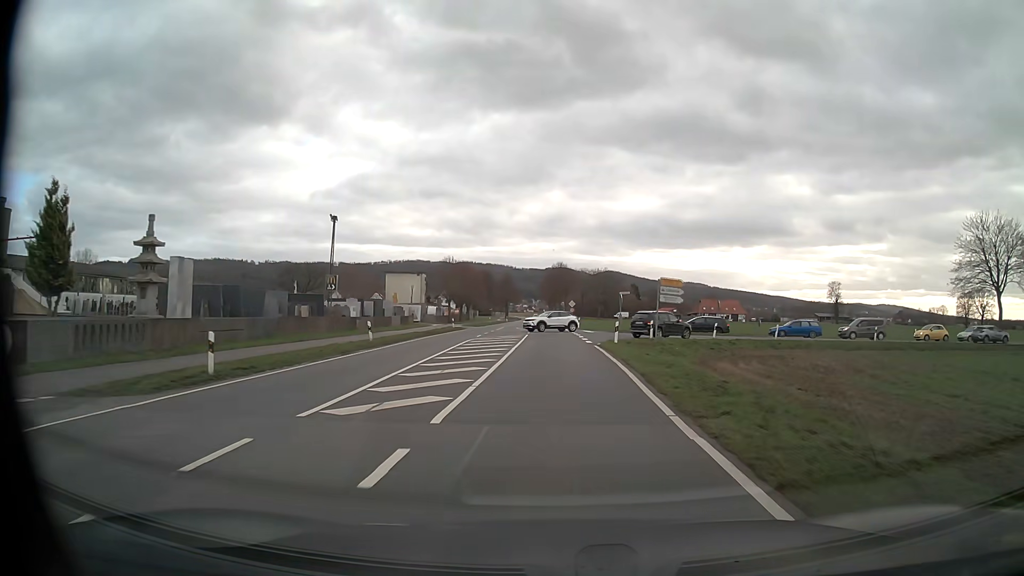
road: tertiary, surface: asphalt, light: Day
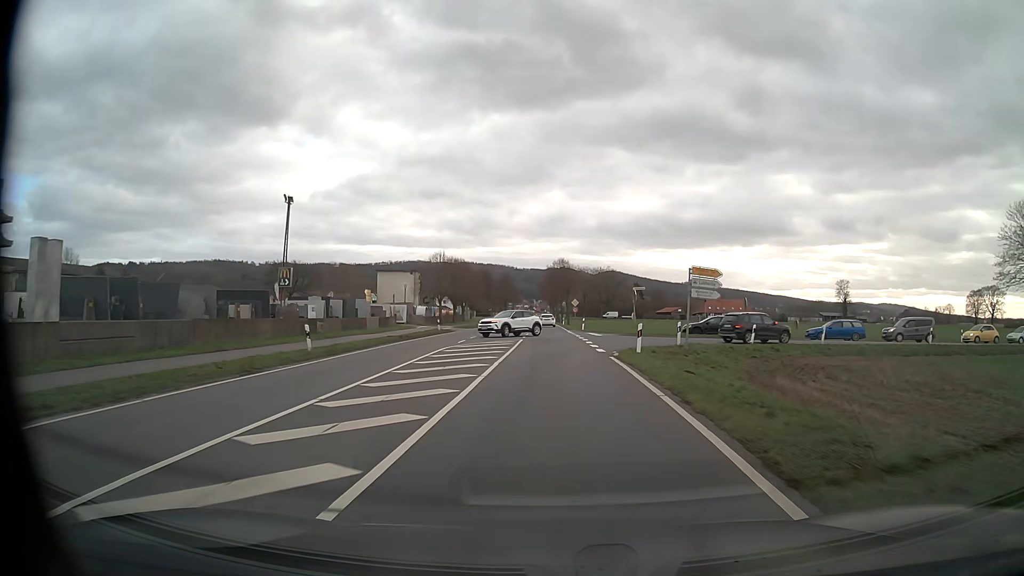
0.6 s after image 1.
(0.0, +8.0) m; 0°
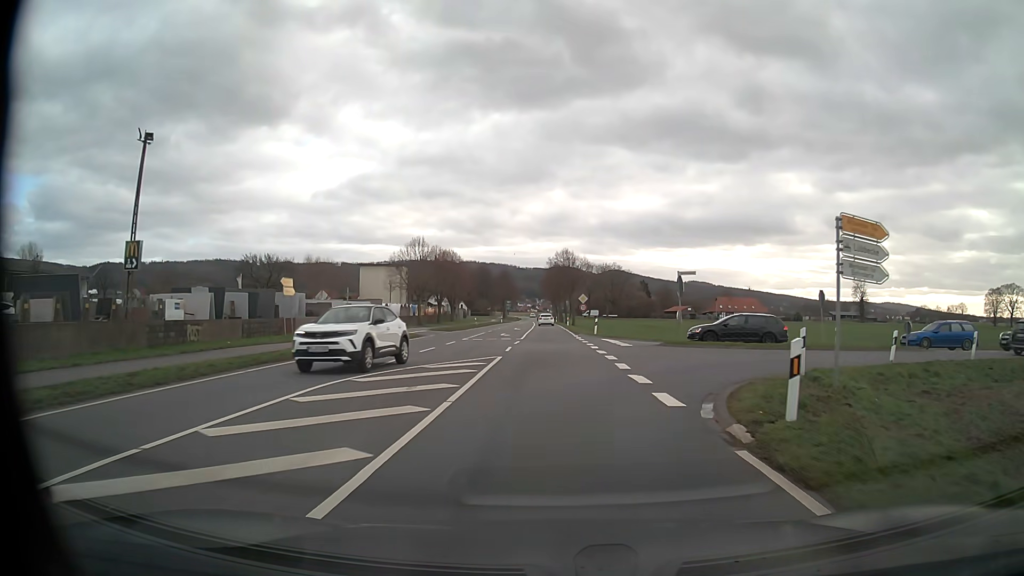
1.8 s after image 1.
(0.0, +14.4) m; 0°
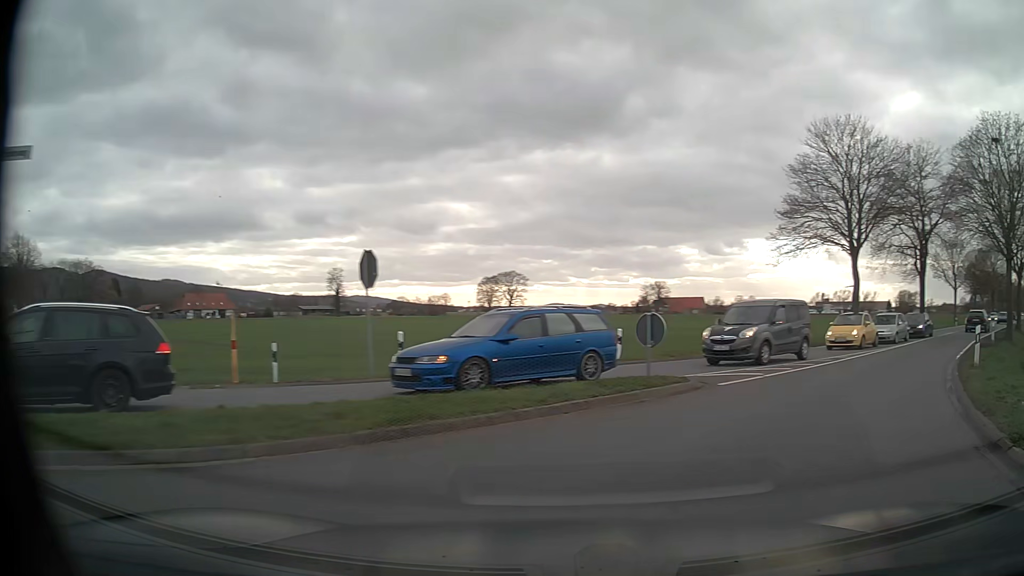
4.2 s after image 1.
(+4.3, +19.6) m; +43°
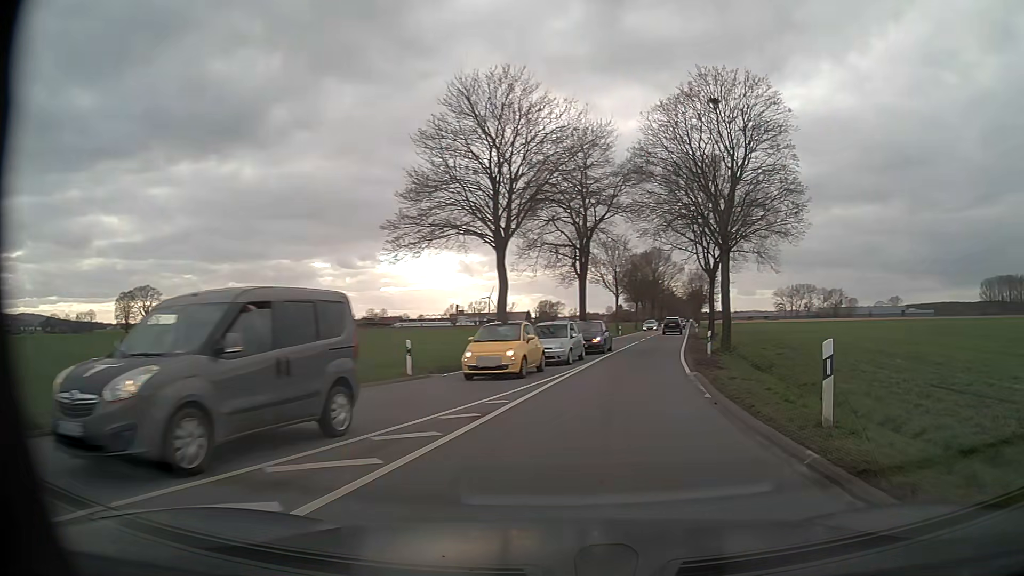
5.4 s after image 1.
(+3.3, +9.9) m; +33°
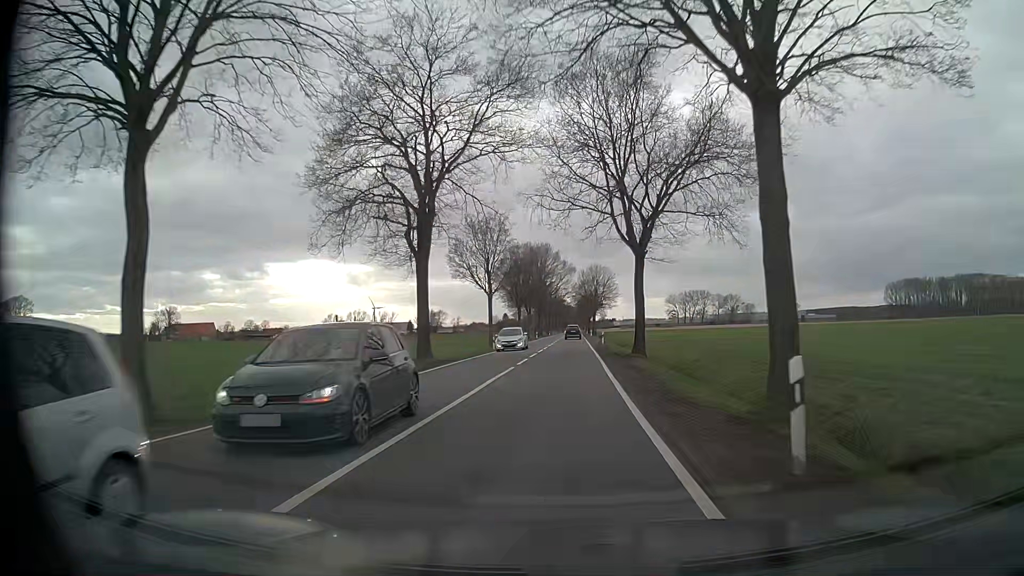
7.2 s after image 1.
(+2.9, +21.8) m; +10°
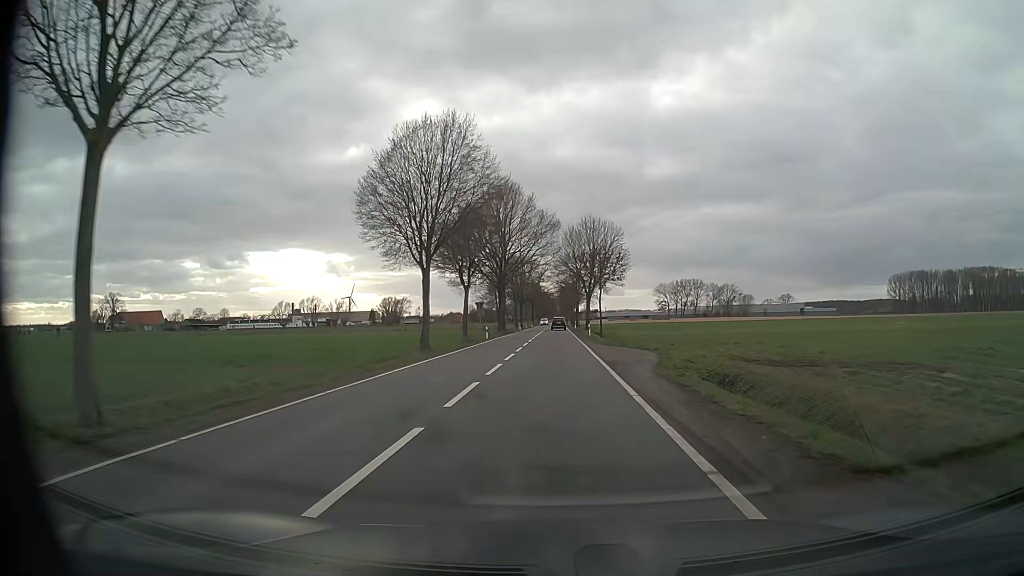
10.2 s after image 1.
(+1.1, +50.5) m; +2°
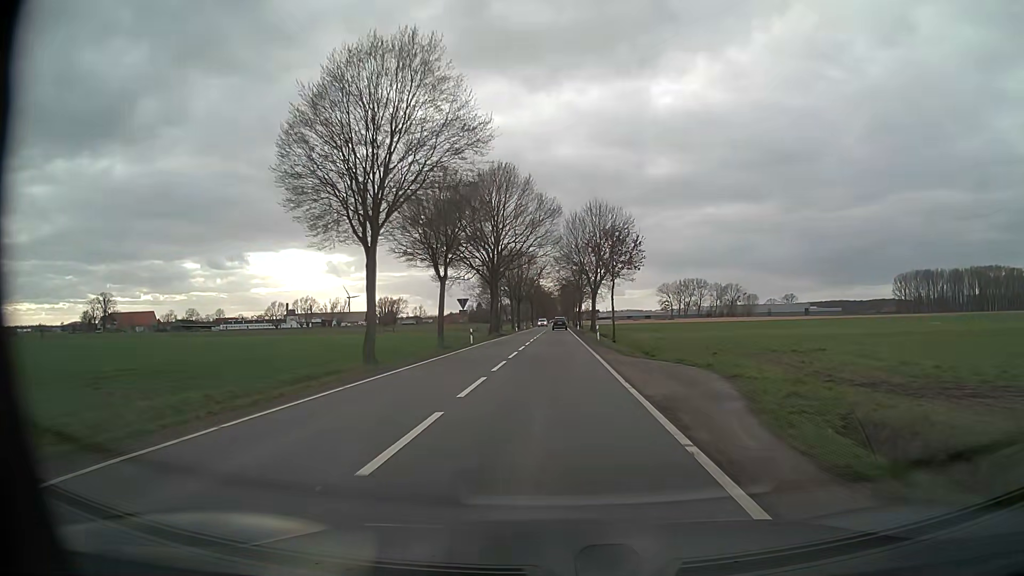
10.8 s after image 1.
(0.0, +10.7) m; 0°
(0, +10) (0, +20) (0, +30) (0, +40) (0, +50) (0, +60) (0, +70) (0, +80) (0, +90) (0, +100) m
